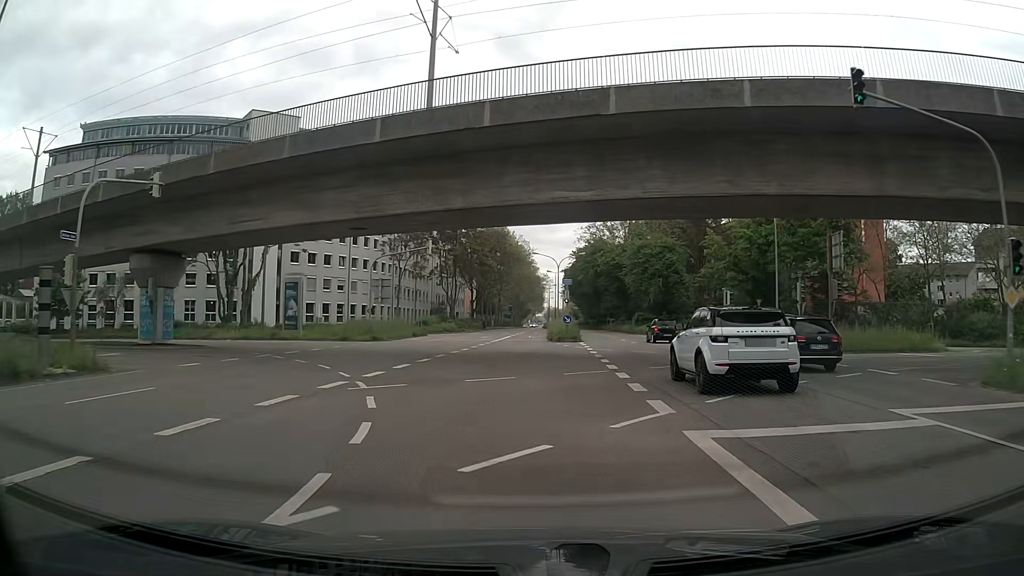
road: secondary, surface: asphalt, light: Day
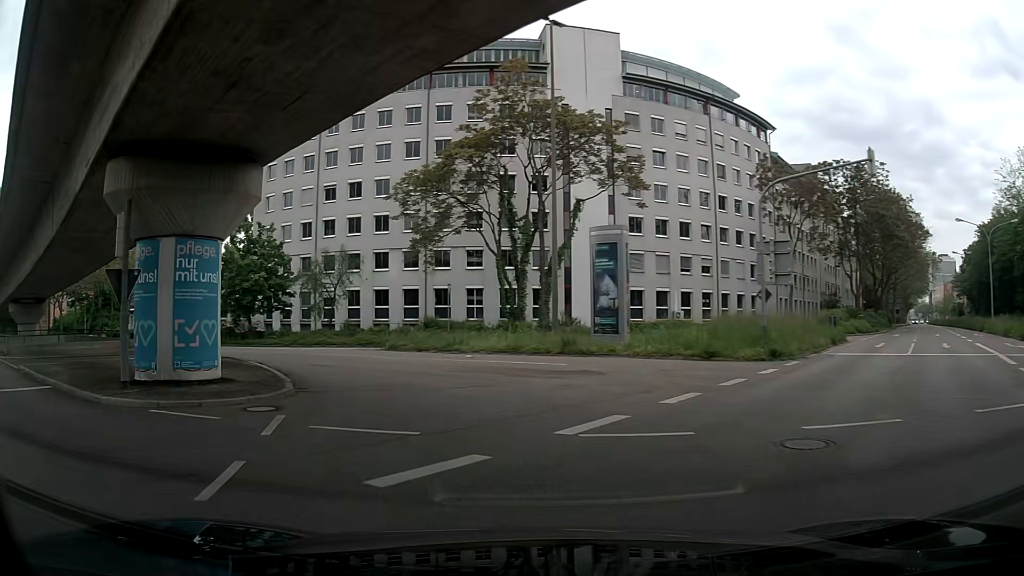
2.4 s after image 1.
(-5.5, +23.5) m; -31°
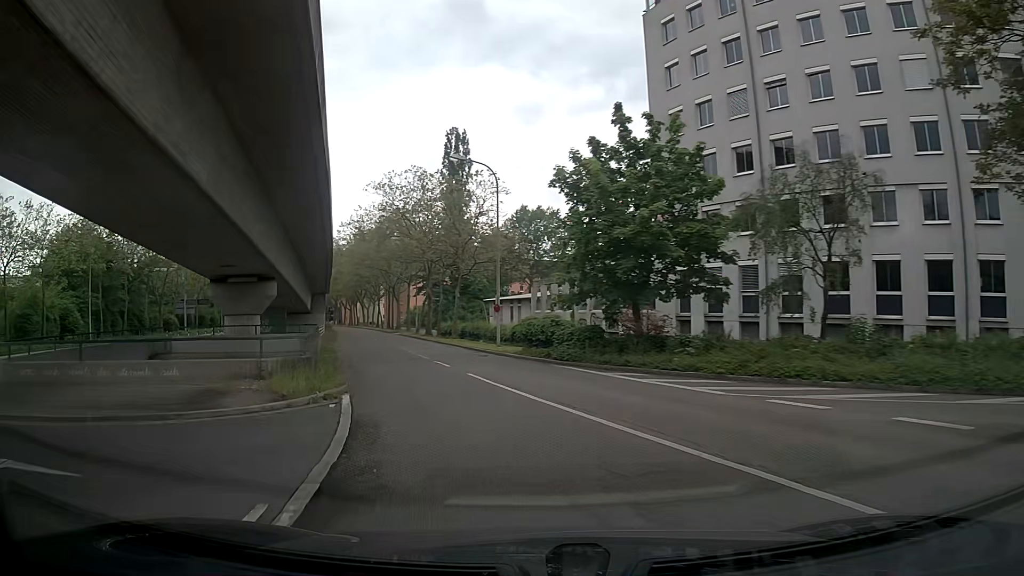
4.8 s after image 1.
(-7.9, +22.8) m; -36°
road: tertiary
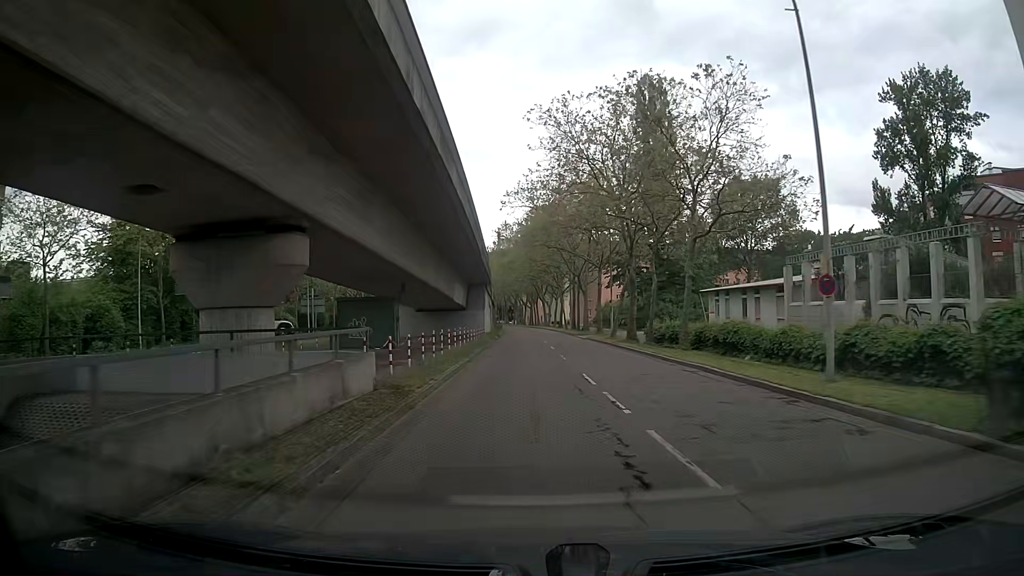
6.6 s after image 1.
(-3.5, +19.5) m; -16°
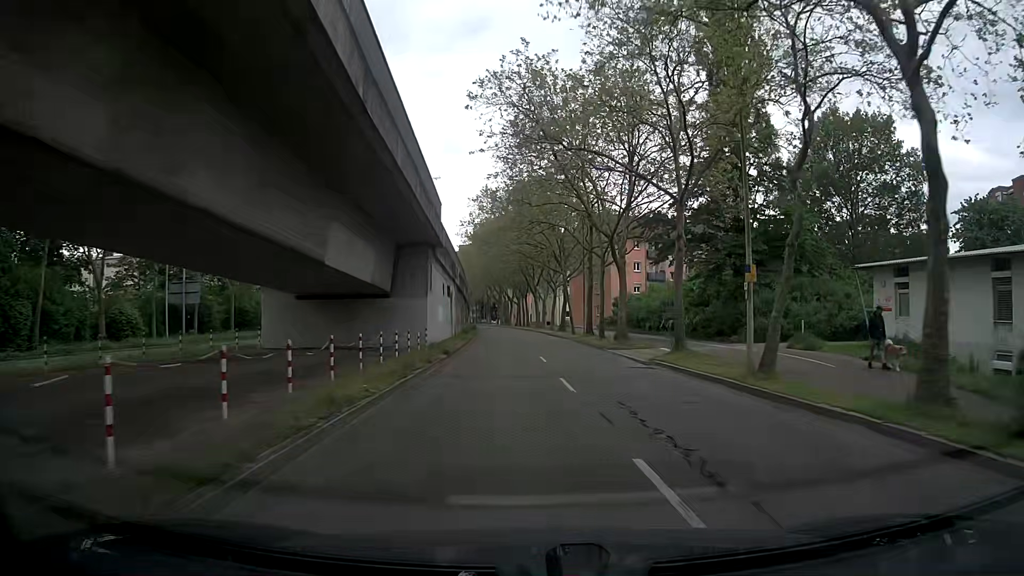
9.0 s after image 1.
(-0.6, +29.1) m; +1°
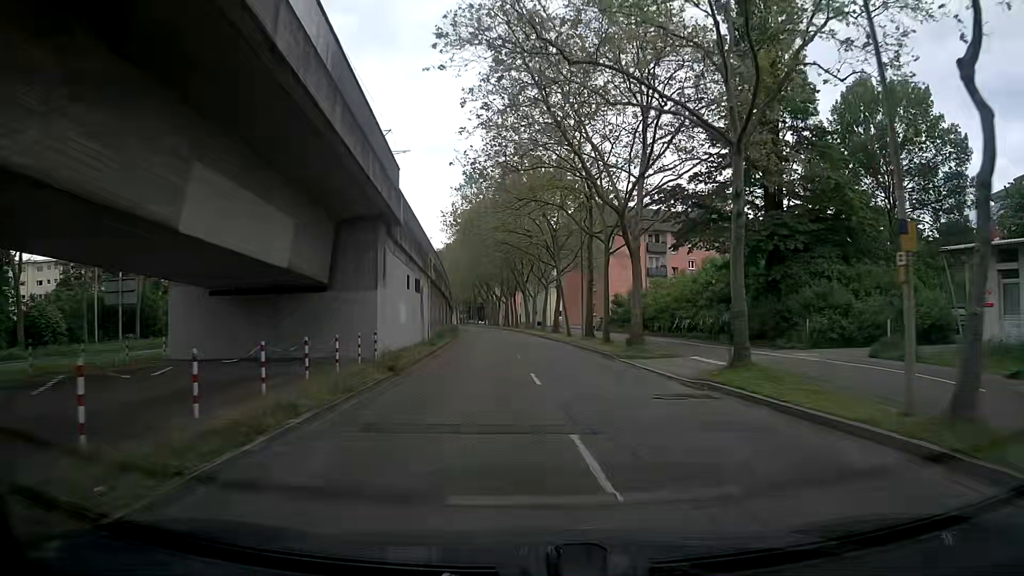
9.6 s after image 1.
(0.0, +7.6) m; +1°
(0, +10) (0, +20) (0, +30) (-1, +40) (-1, +50) (-2, +60) (-3, +70) (-4, +80) (-6, +90) (-7, +100) m
